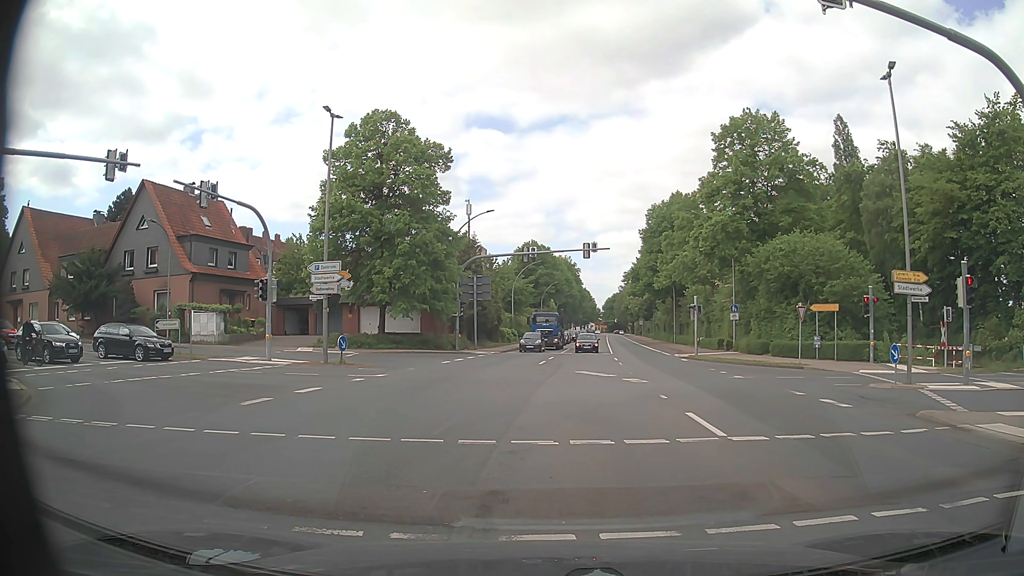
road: primary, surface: asphalt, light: Day
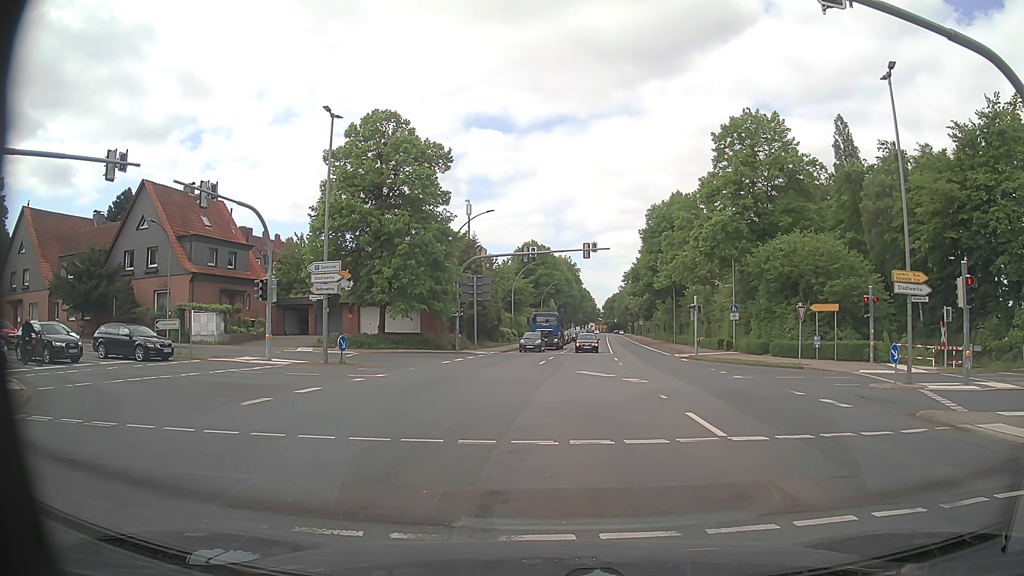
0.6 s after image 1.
(0.0, 0.0) m; 0°
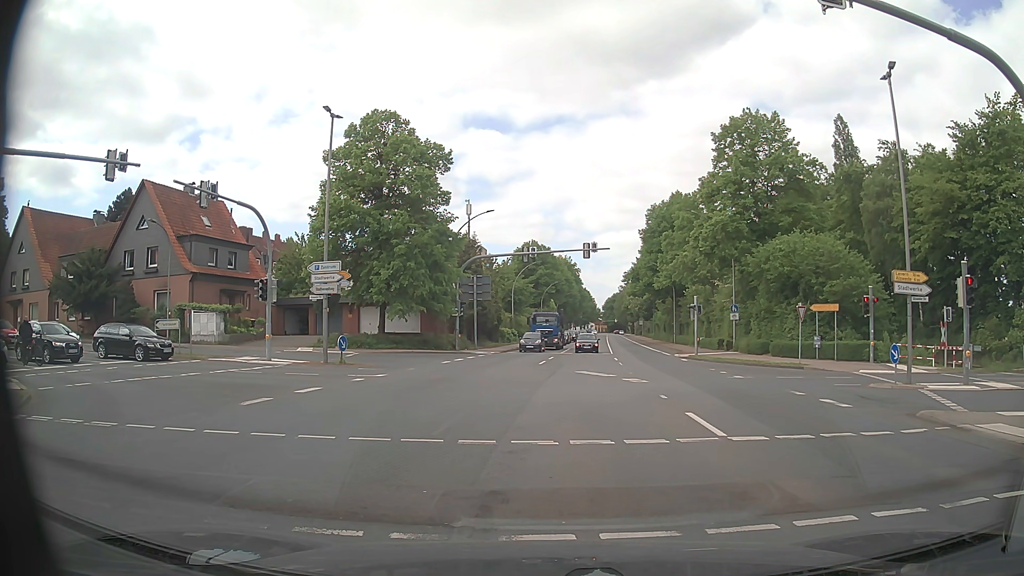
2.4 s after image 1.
(0.0, 0.0) m; 0°
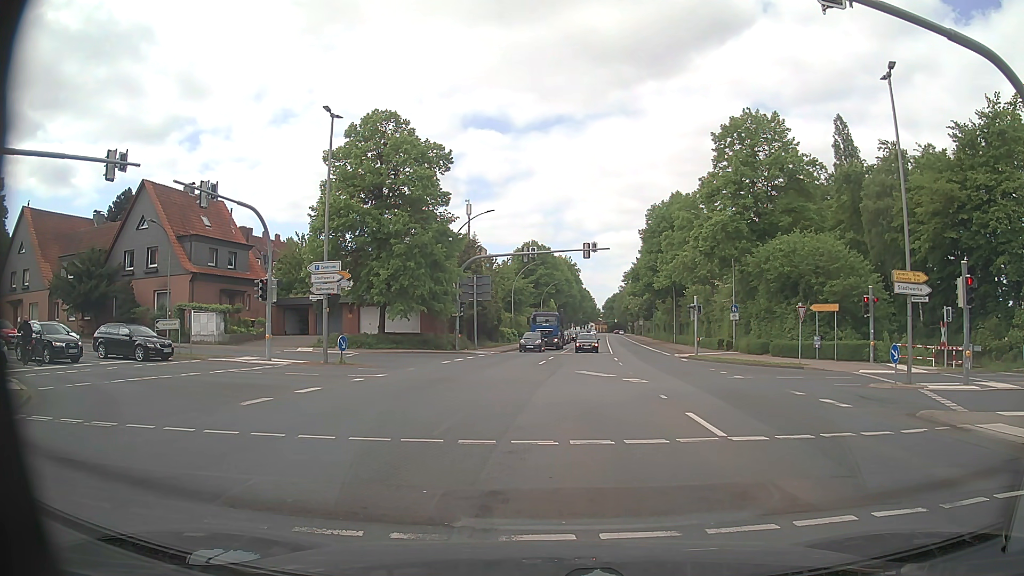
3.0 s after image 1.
(0.0, 0.0) m; 0°
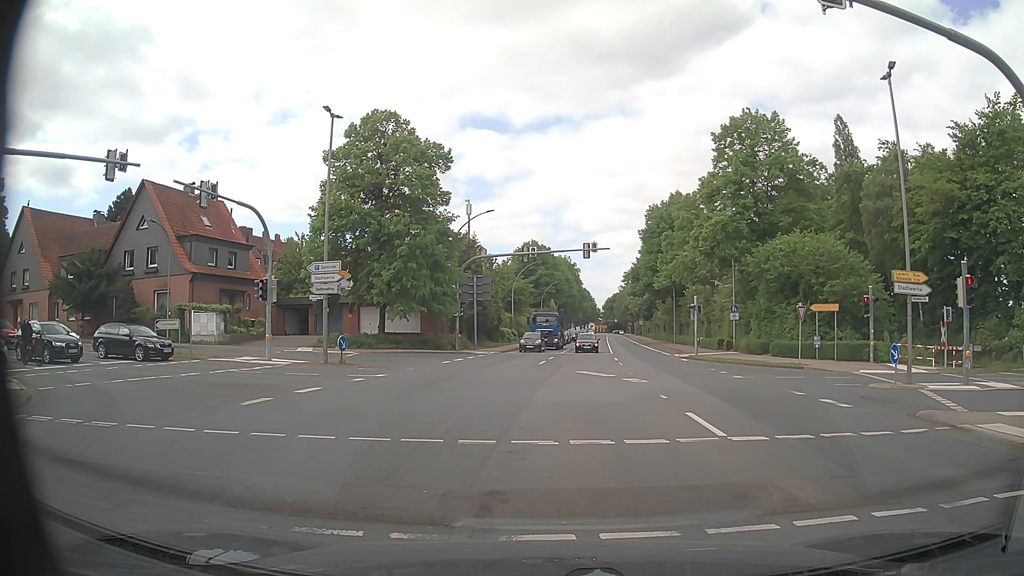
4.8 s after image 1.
(0.0, 0.0) m; 0°
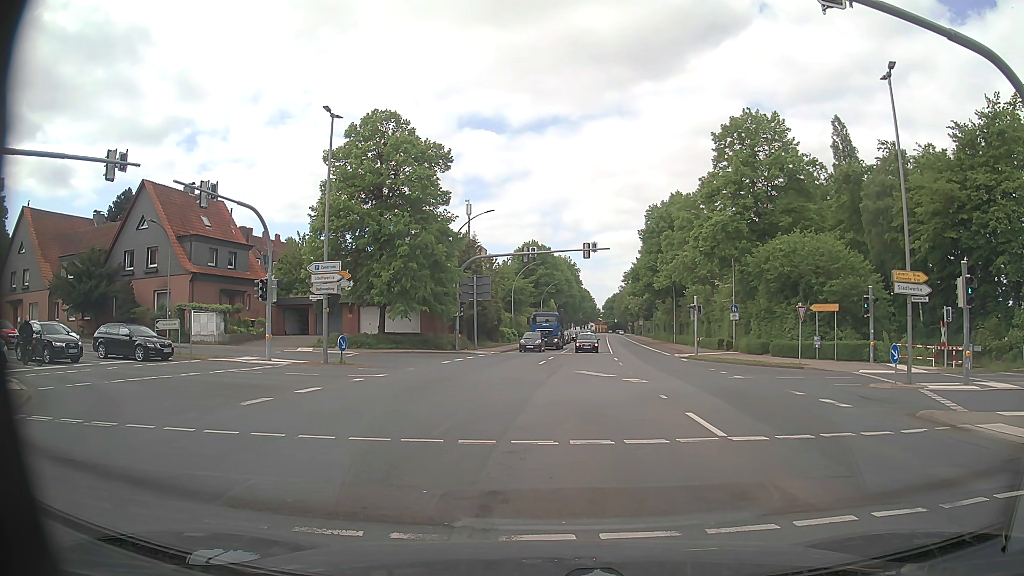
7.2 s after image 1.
(0.0, 0.0) m; 0°
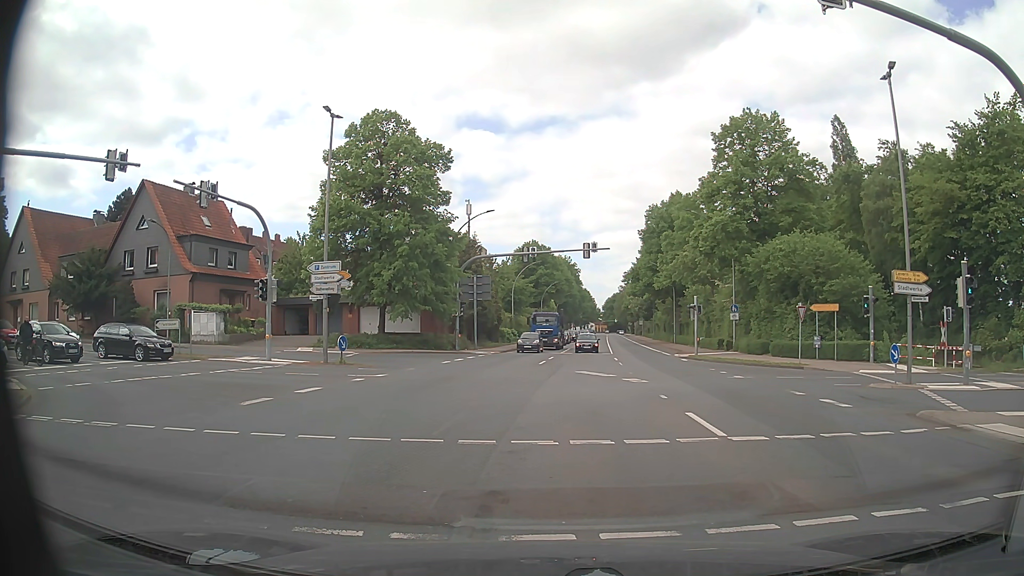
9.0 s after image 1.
(0.0, 0.0) m; 0°
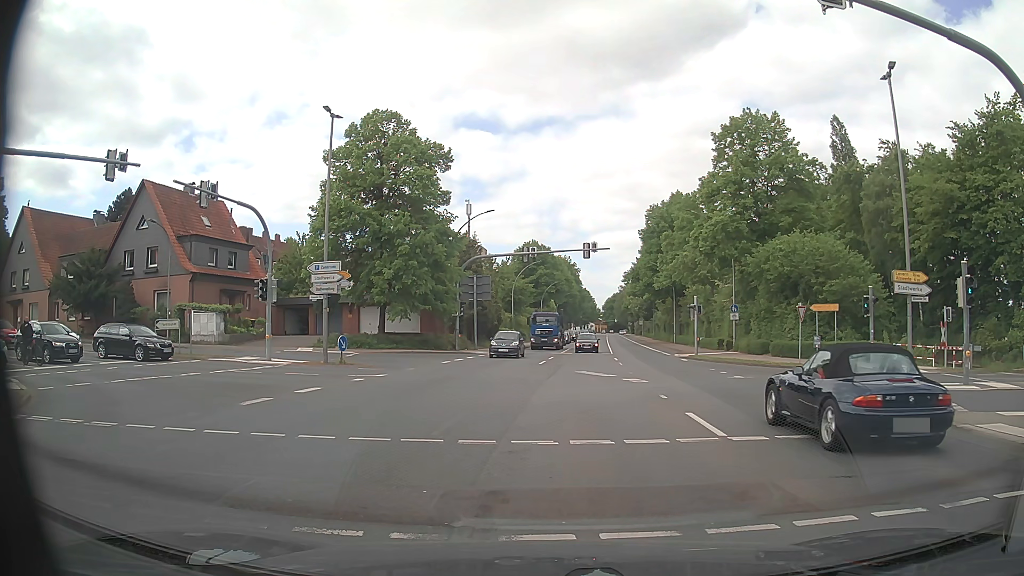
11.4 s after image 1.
(0.0, 0.0) m; 0°
(0, +10) (0, +20) (-4, +29) (-13, +33) (-23, +33) (-33, +34) (-43, +36) (-52, +37) (-62, +39) (-72, +41) m
